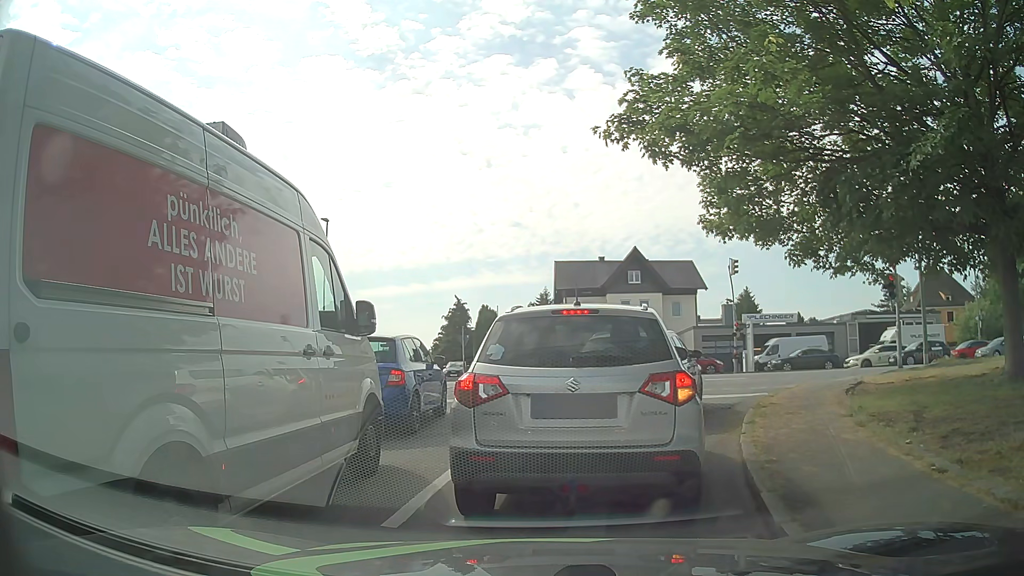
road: residential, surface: asphalt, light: Day
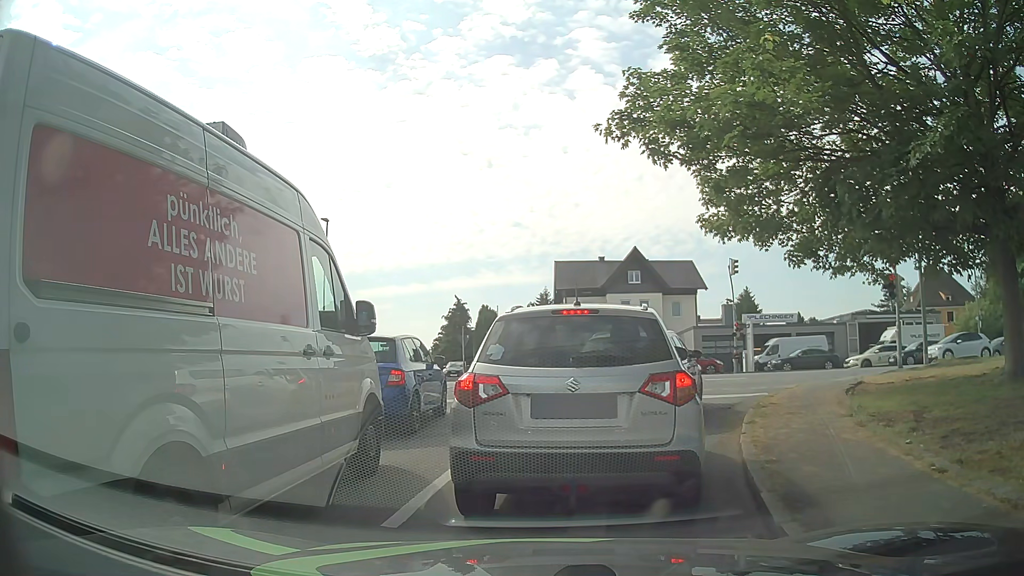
(0.0, 0.0) m; 0°
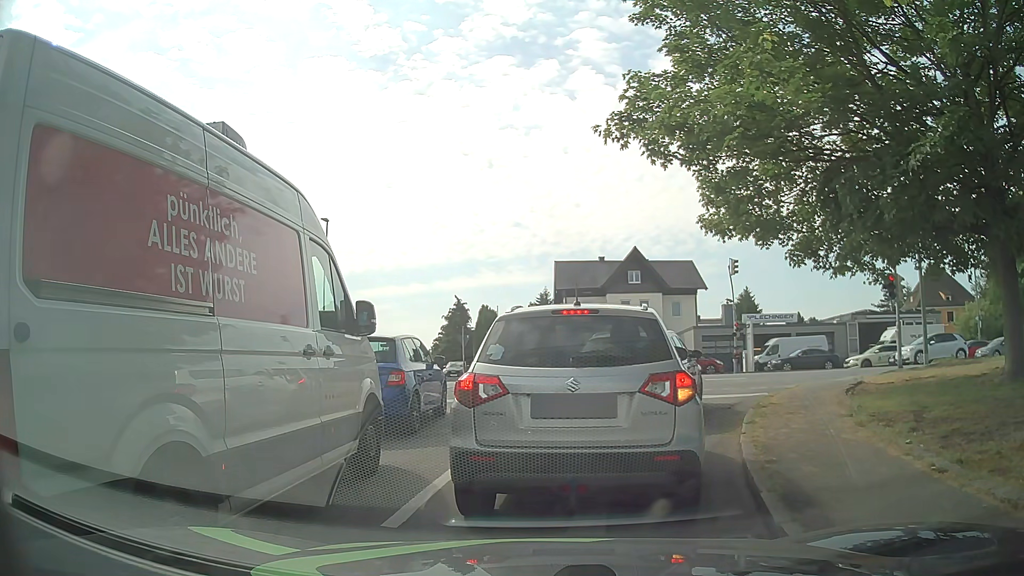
(0.0, 0.0) m; 0°
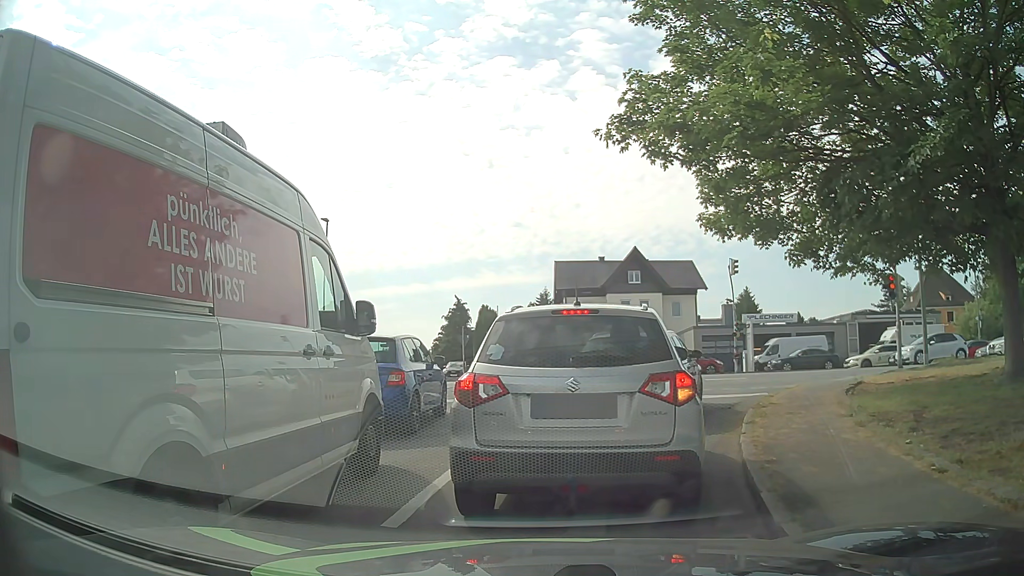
(0.0, 0.0) m; 0°
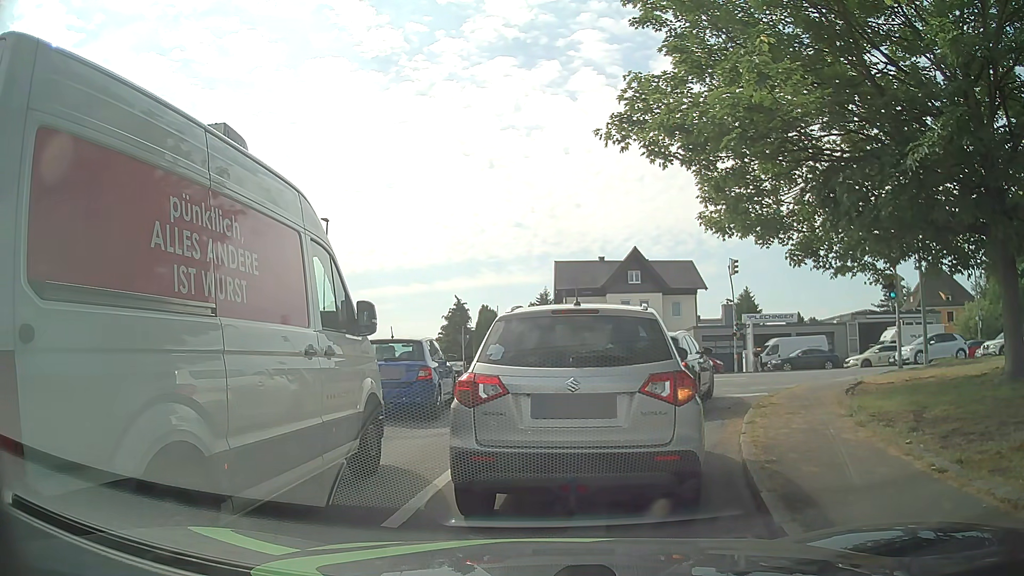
(0.0, 0.0) m; 0°
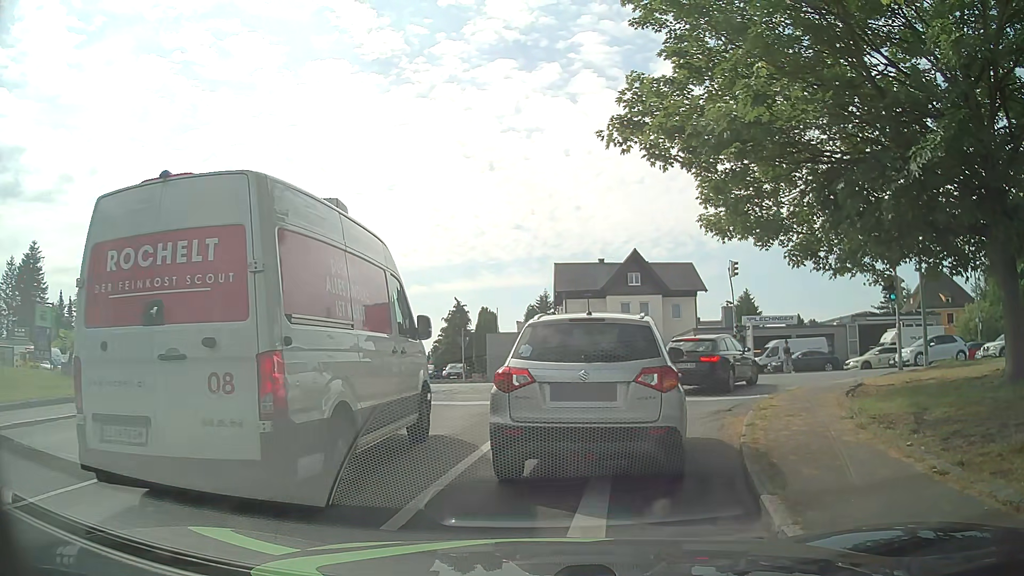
(0.0, 0.0) m; 0°
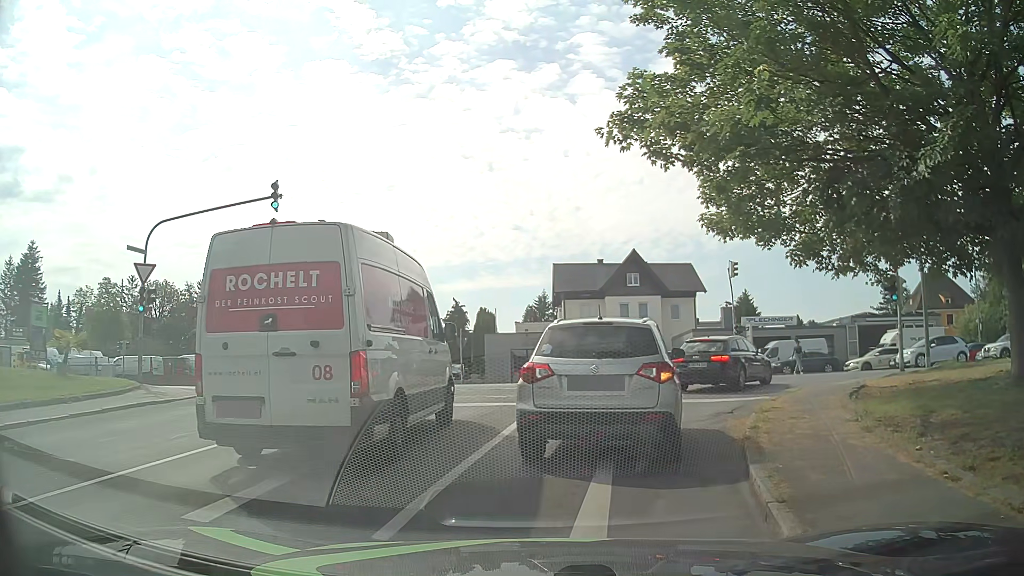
(0.0, +0.2) m; 0°
